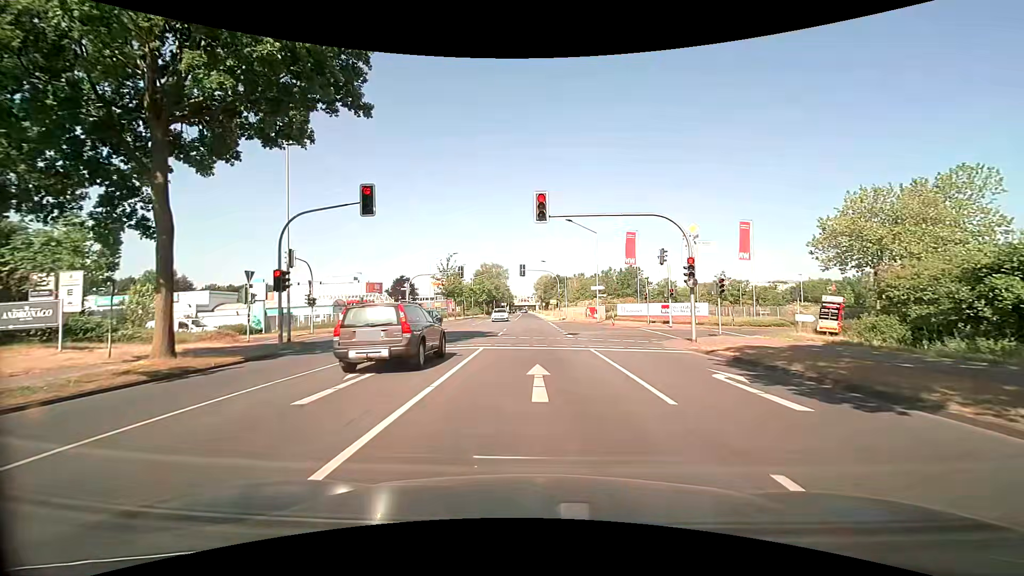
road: secondary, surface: asphalt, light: Day
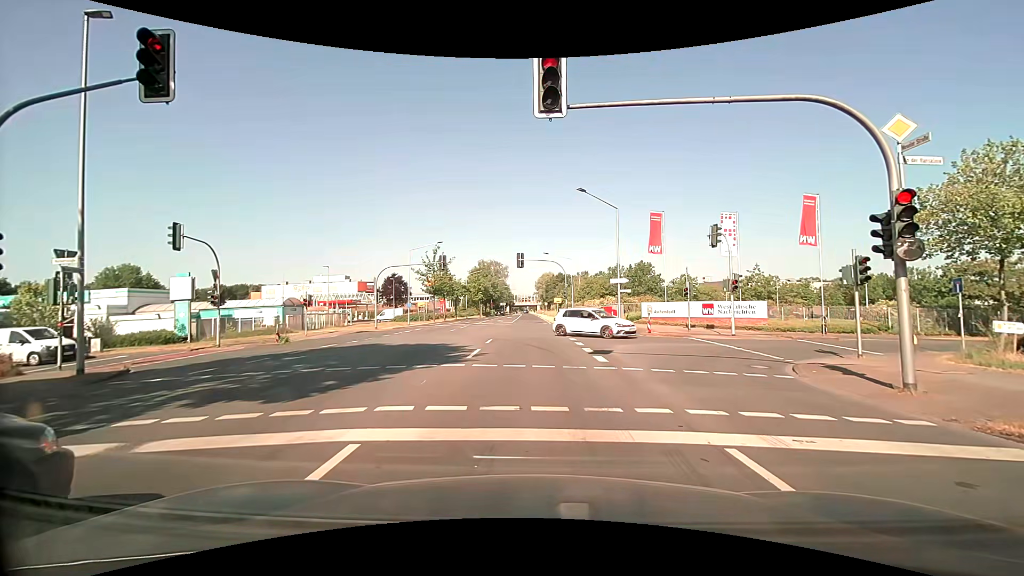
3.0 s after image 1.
(+0.2, +11.4) m; -1°
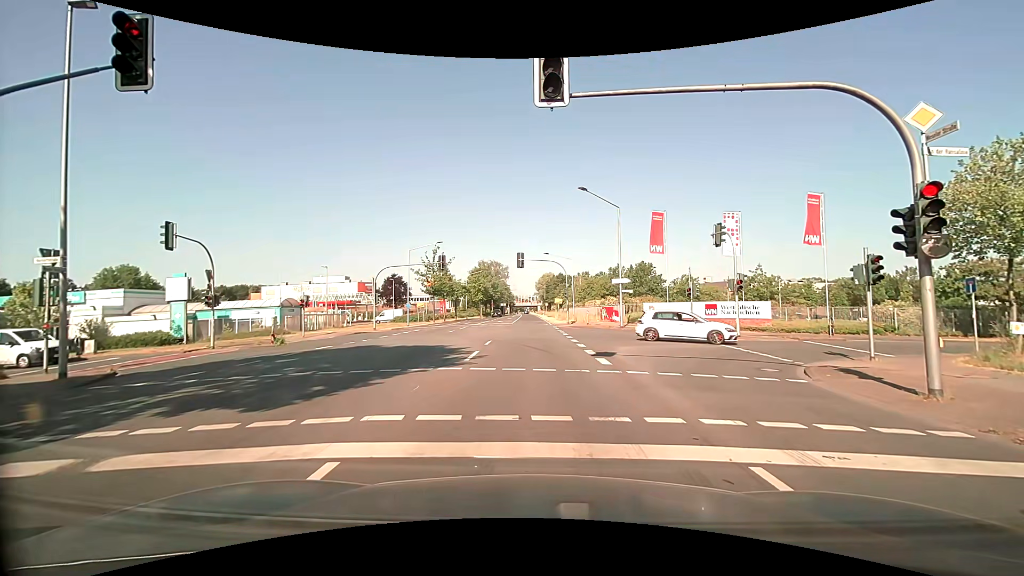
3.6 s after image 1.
(0.0, +0.5) m; 0°
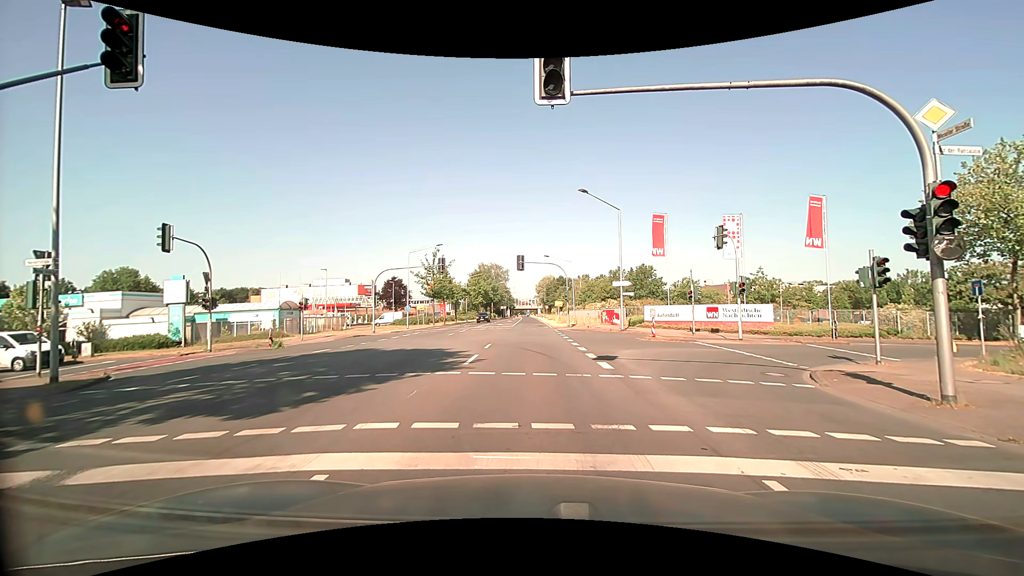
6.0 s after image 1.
(0.0, +0.3) m; 0°
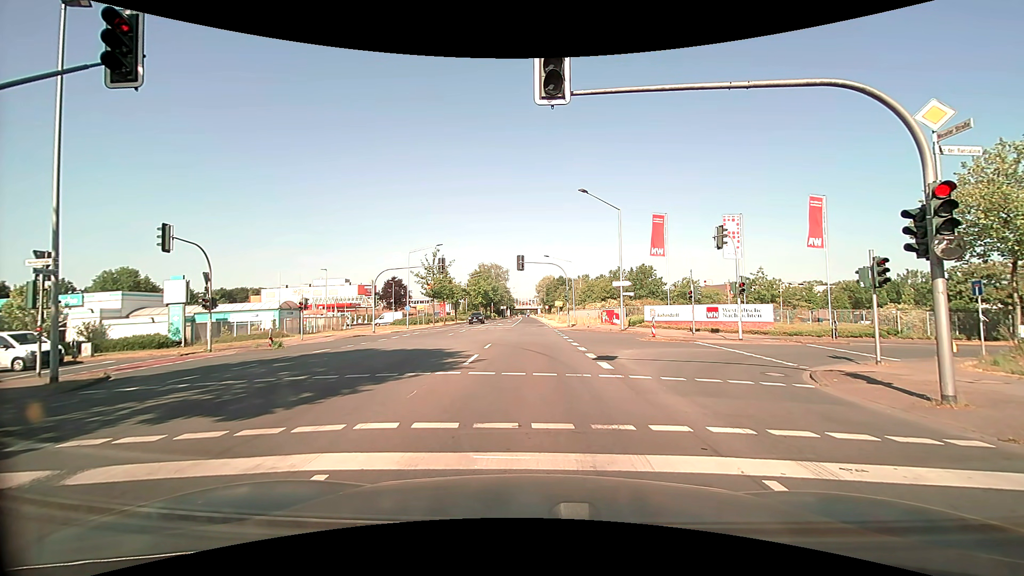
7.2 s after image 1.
(0.0, 0.0) m; 0°
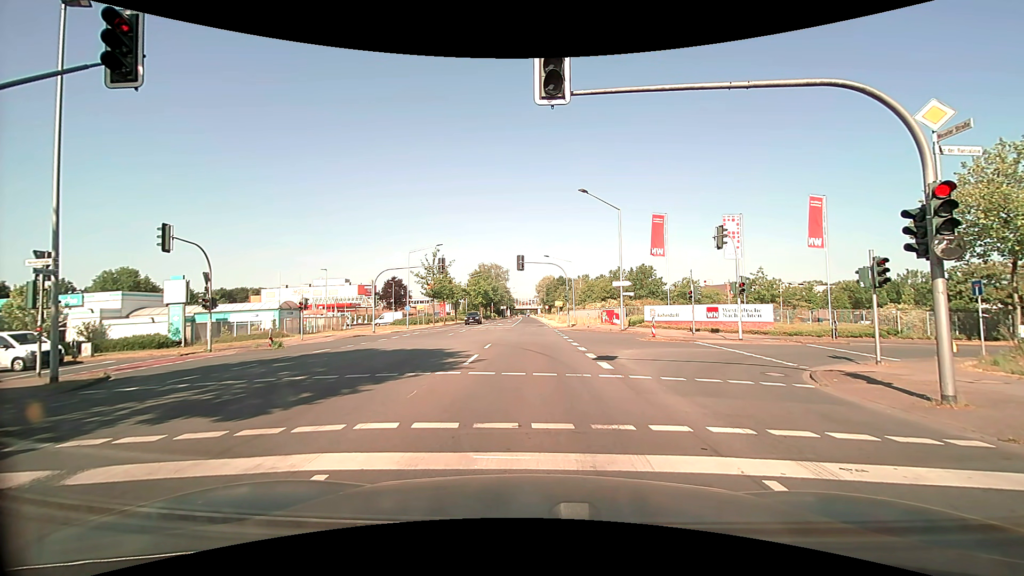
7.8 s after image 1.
(0.0, 0.0) m; 0°
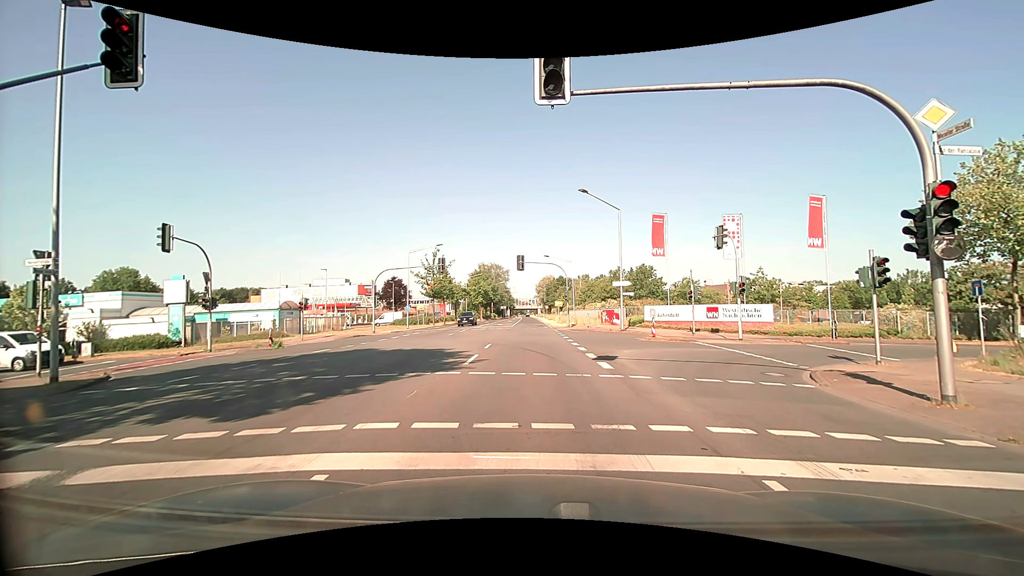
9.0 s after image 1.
(0.0, 0.0) m; 0°
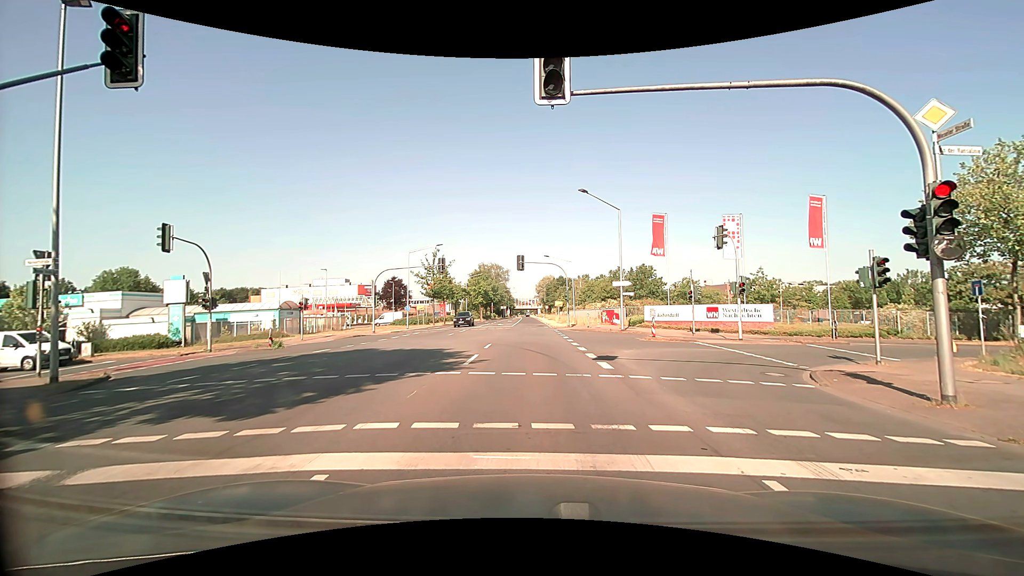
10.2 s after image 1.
(0.0, 0.0) m; 0°
(0, +10) (0, +20) (0, +30) (+1, +40) (+1, +50) (+1, +60) (+1, +70) (+1, +80) (+1, +90) (+1, +100) m
